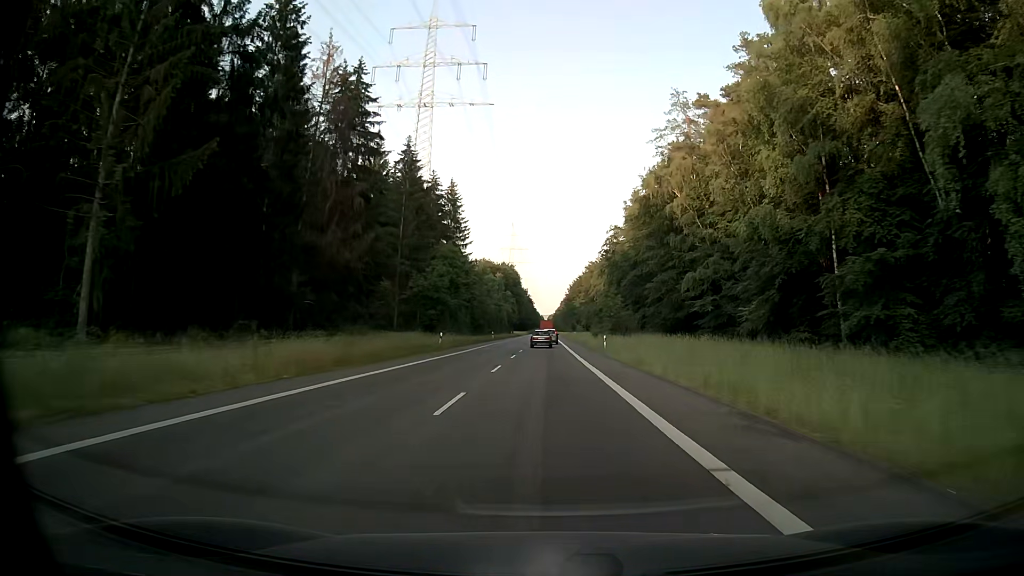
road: secondary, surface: asphalt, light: Day
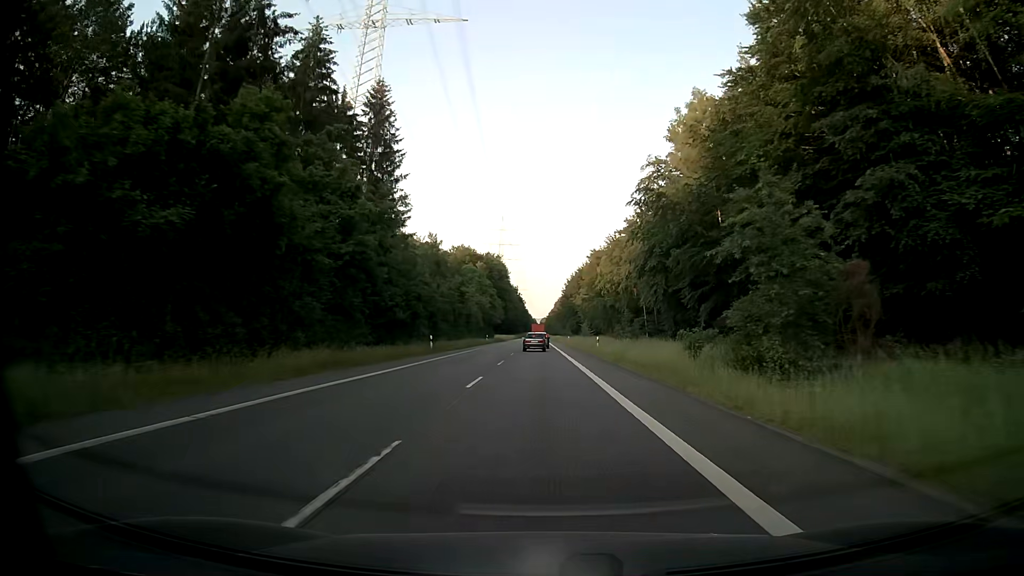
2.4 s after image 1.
(+0.3, +49.4) m; +1°
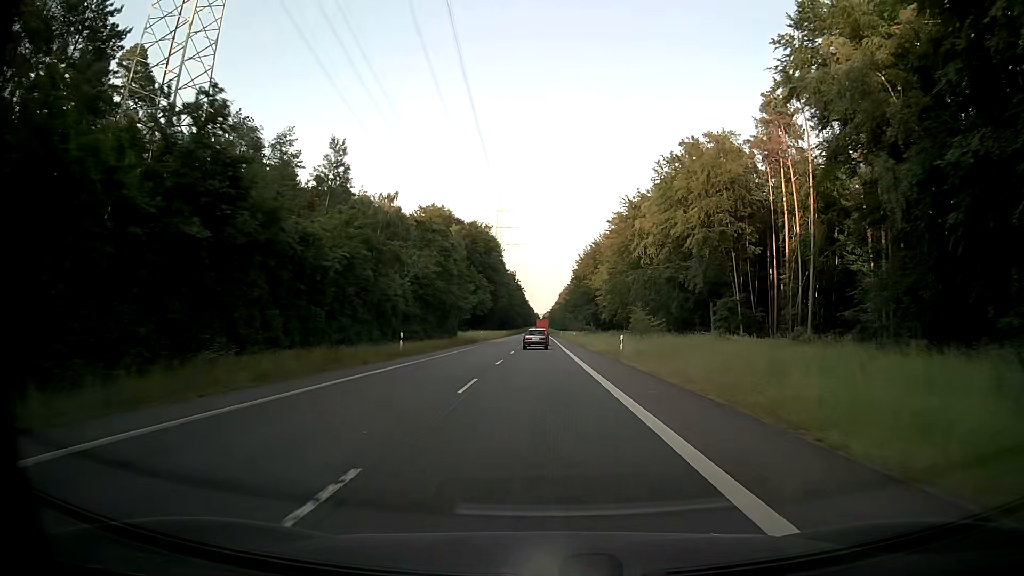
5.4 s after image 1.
(-0.3, +62.1) m; 0°
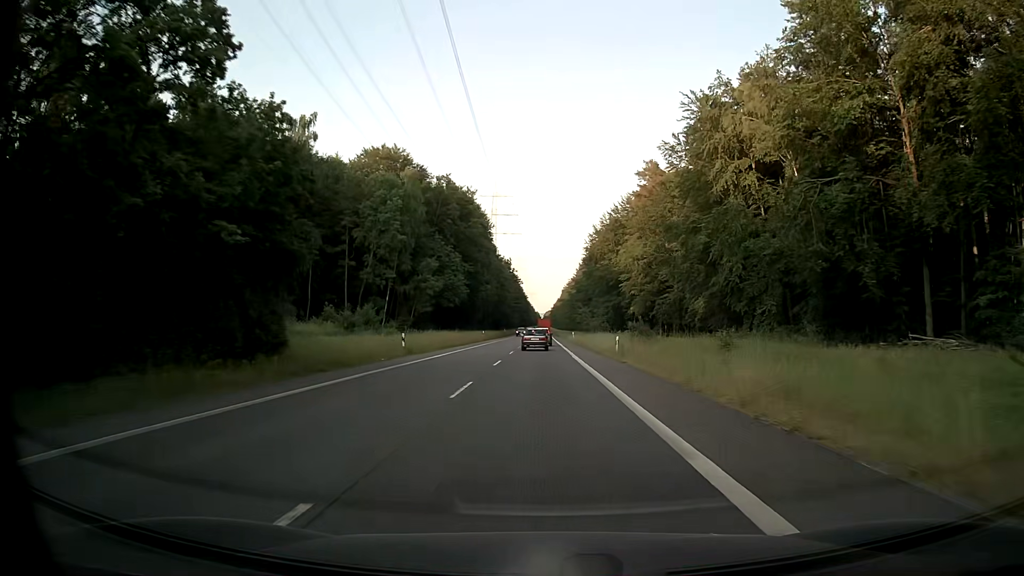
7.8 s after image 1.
(-0.1, +49.4) m; 0°
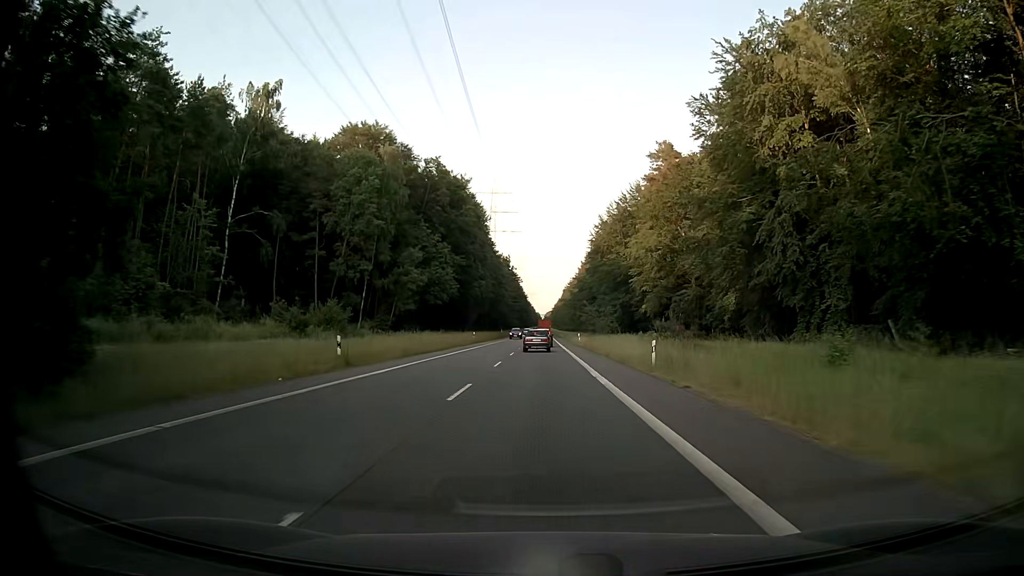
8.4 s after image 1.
(0.0, +12.3) m; 0°
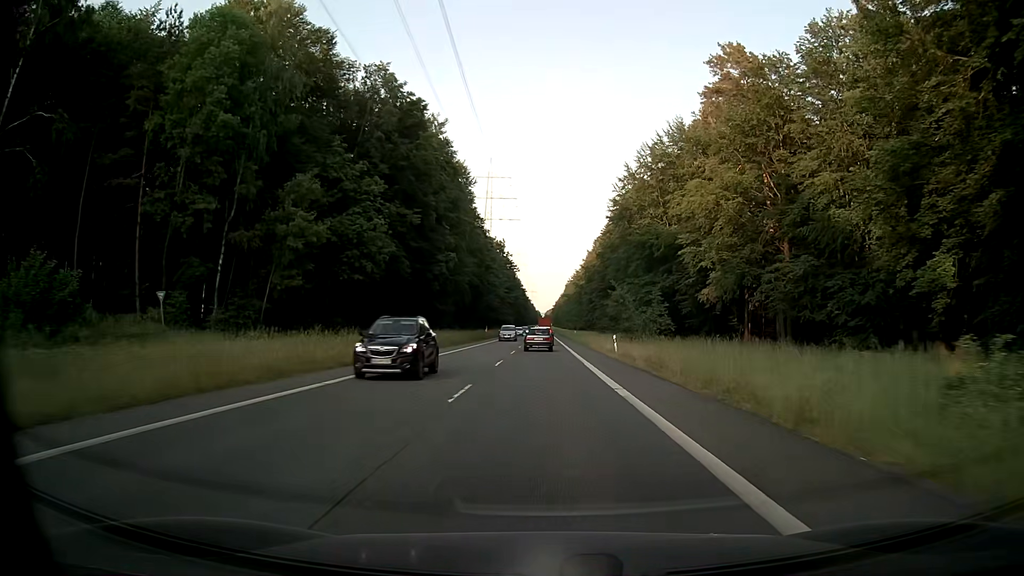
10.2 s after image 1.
(-0.1, +36.6) m; 0°
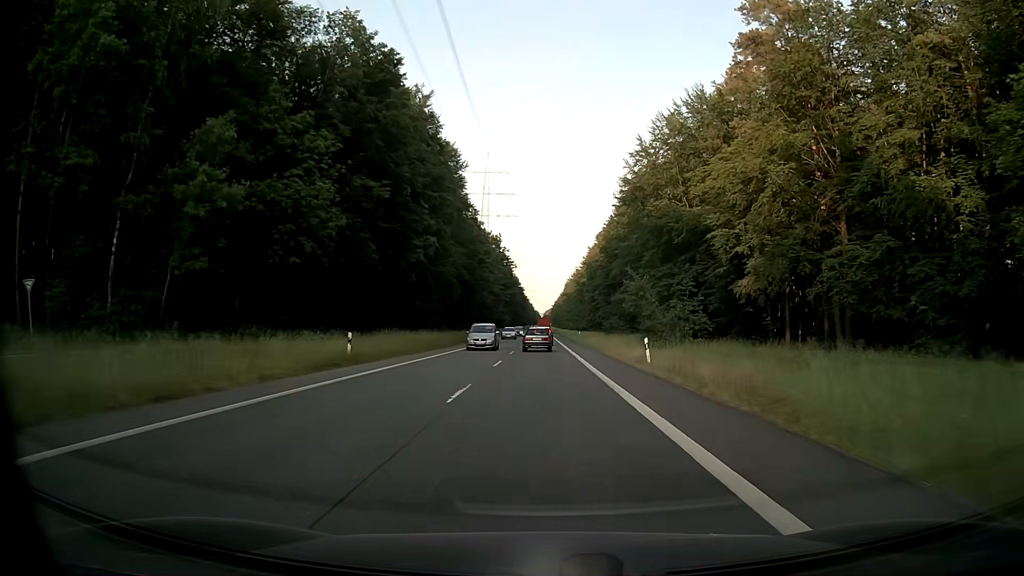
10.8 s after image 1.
(0.0, +12.1) m; 0°
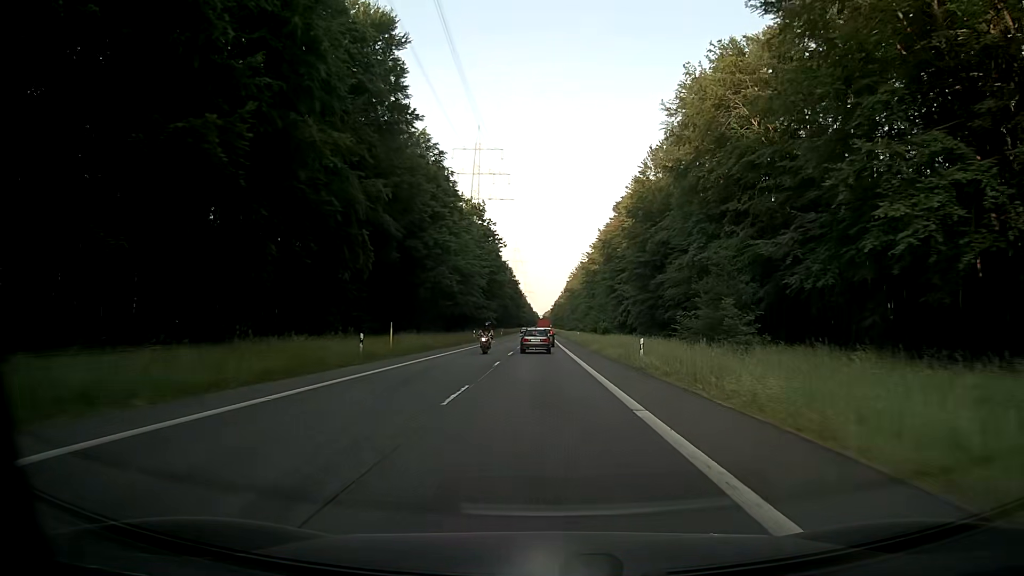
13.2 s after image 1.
(+0.1, +48.2) m; 0°
(0, +10) (0, +20) (0, +30) (0, +40) (0, +50) (0, +60) (0, +70) (0, +80) (0, +90) (0, +100) m
